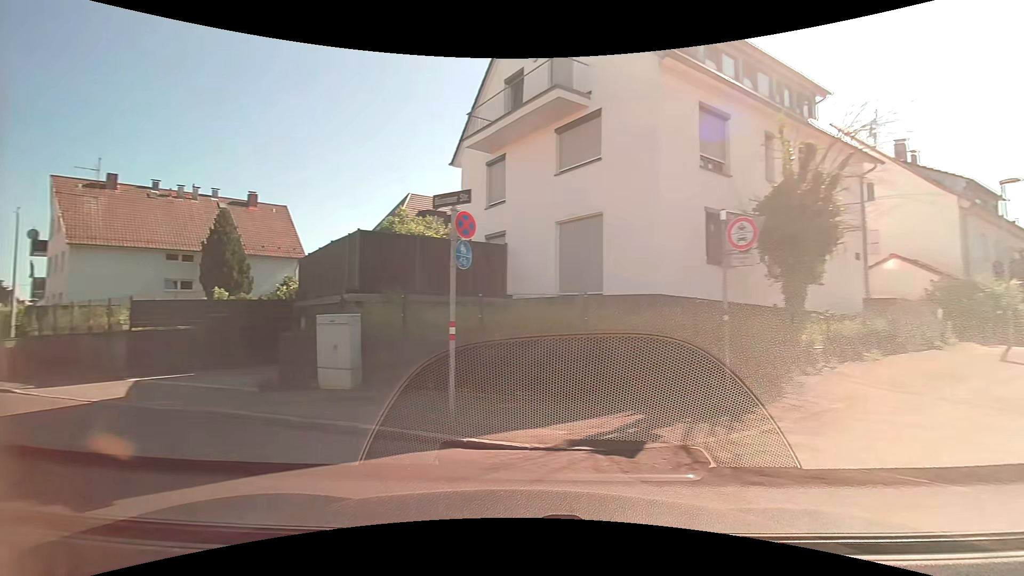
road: residential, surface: asphalt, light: Day
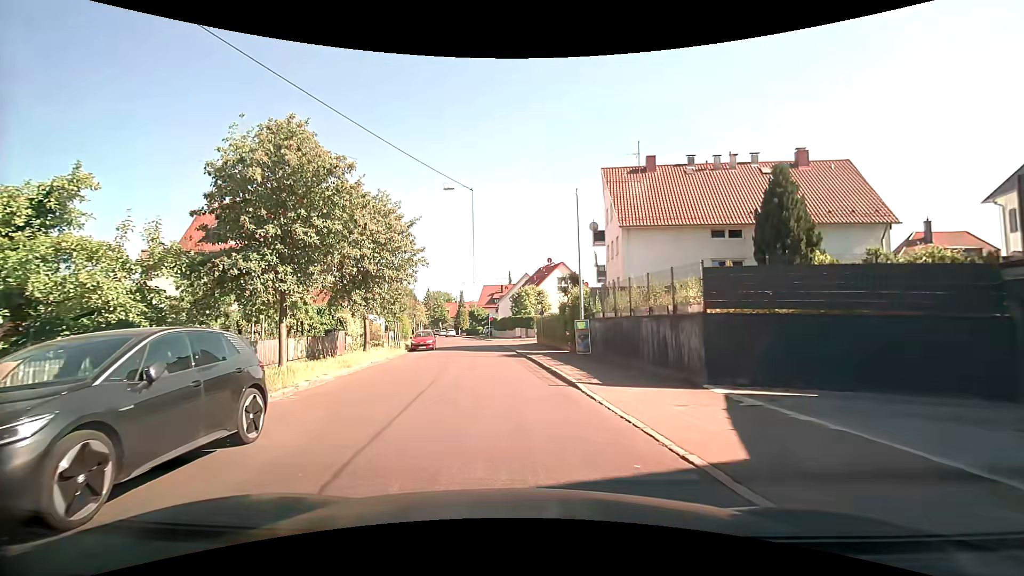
(-5.6, +8.3) m; -57°
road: tertiary
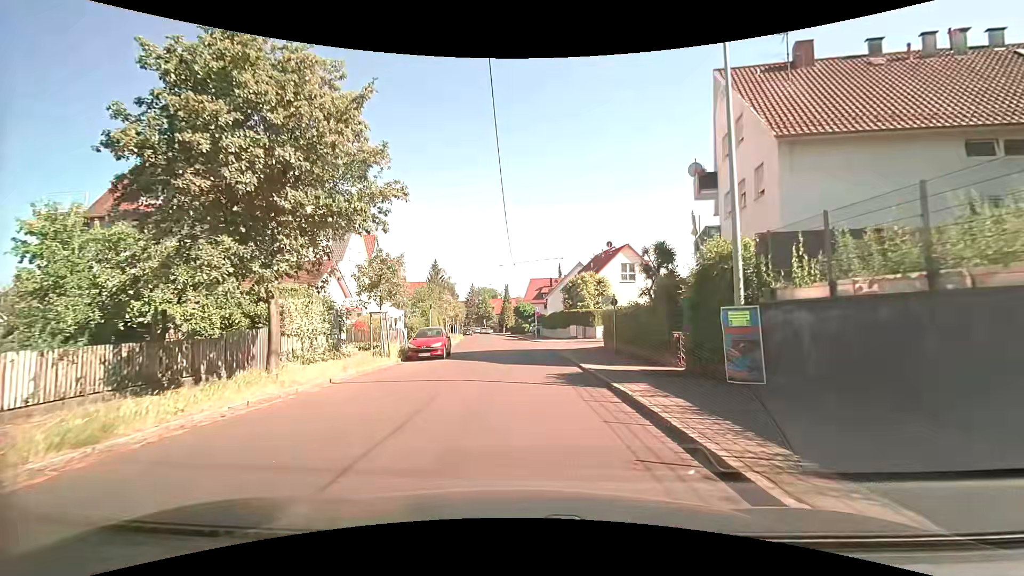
(-0.5, +13.6) m; -5°
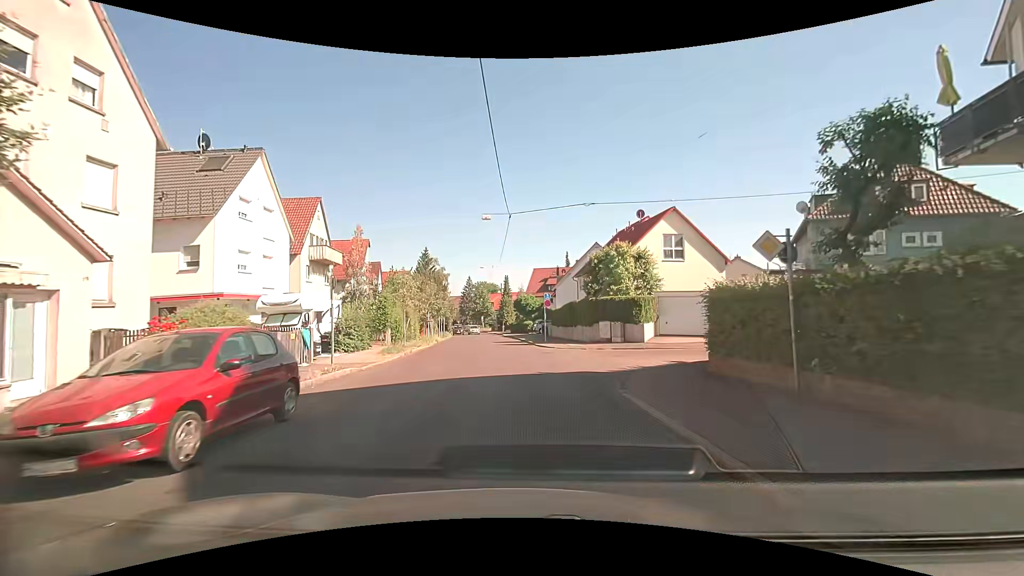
(-0.1, +16.9) m; -1°
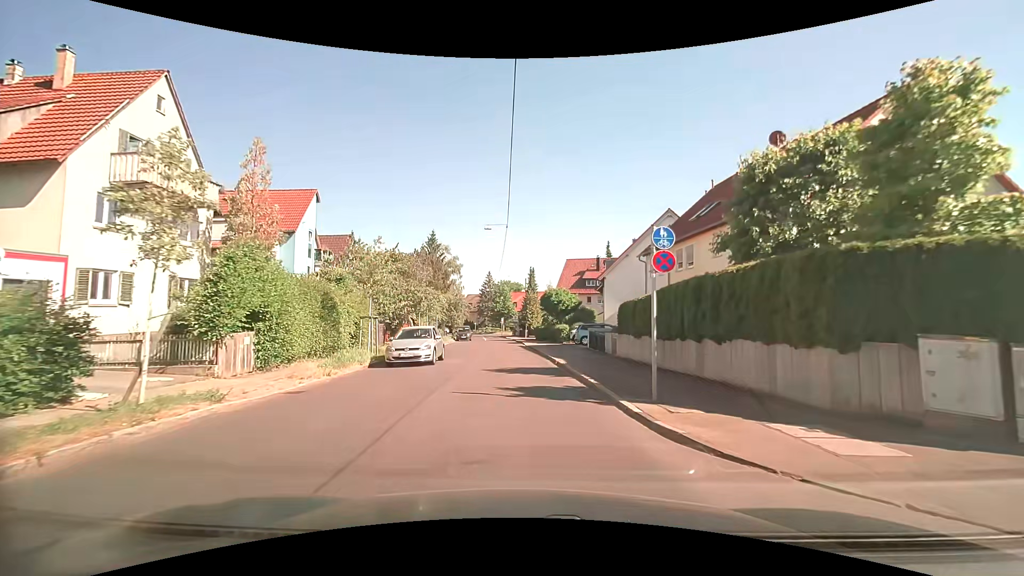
(-0.3, +21.9) m; -2°
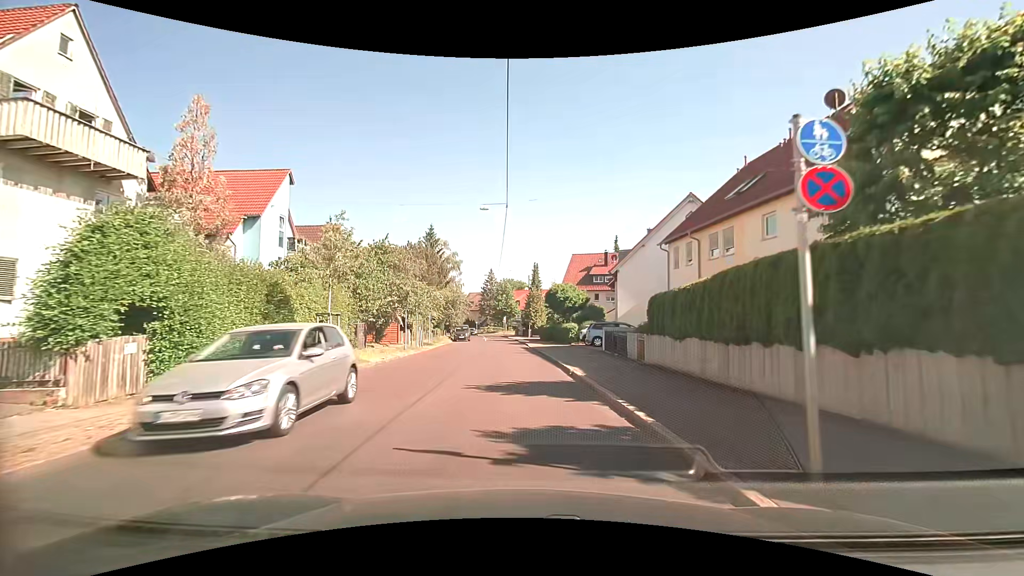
(-0.1, +4.8) m; 0°
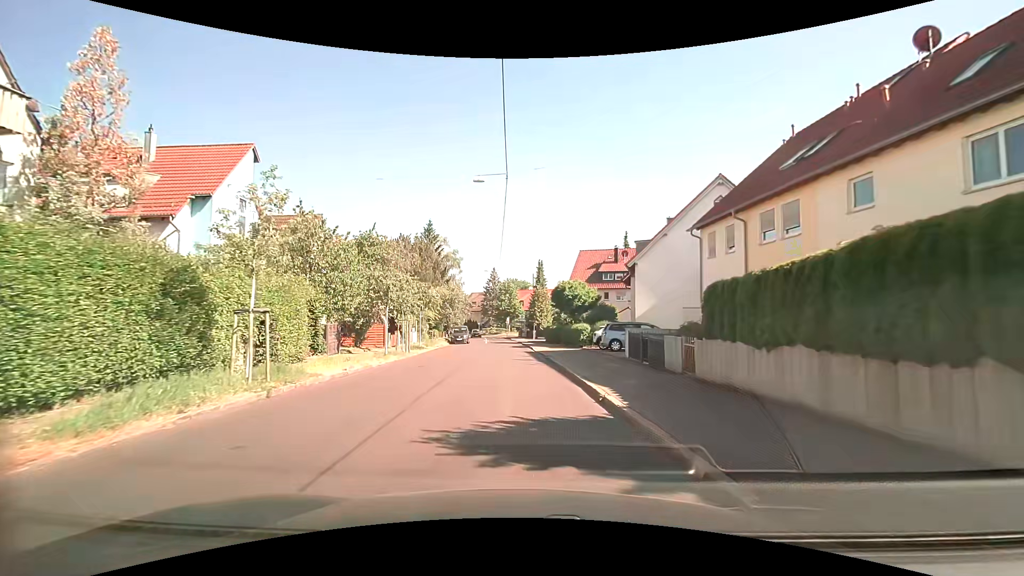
(-0.1, +5.0) m; -1°
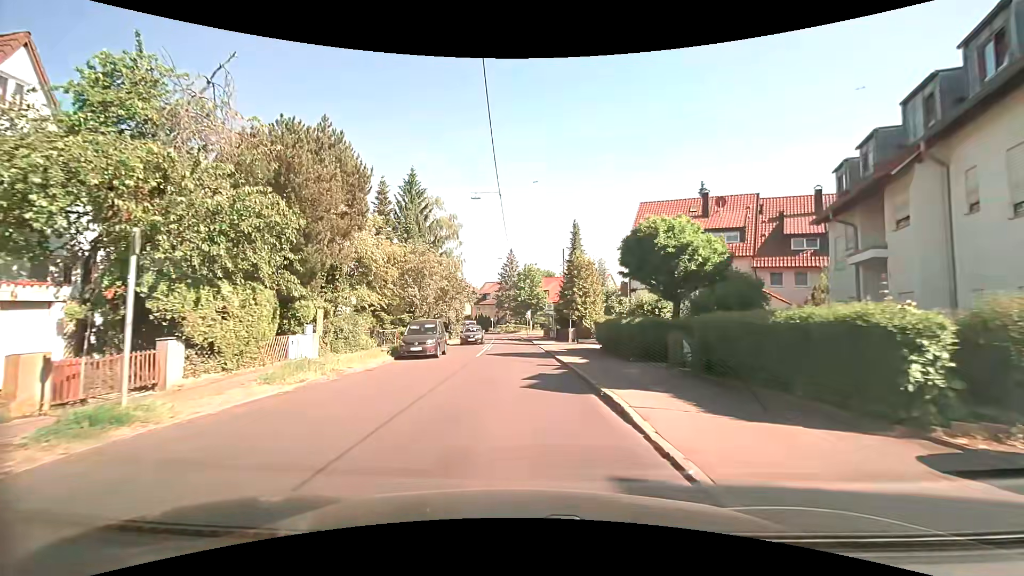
(-0.5, +26.9) m; -2°
